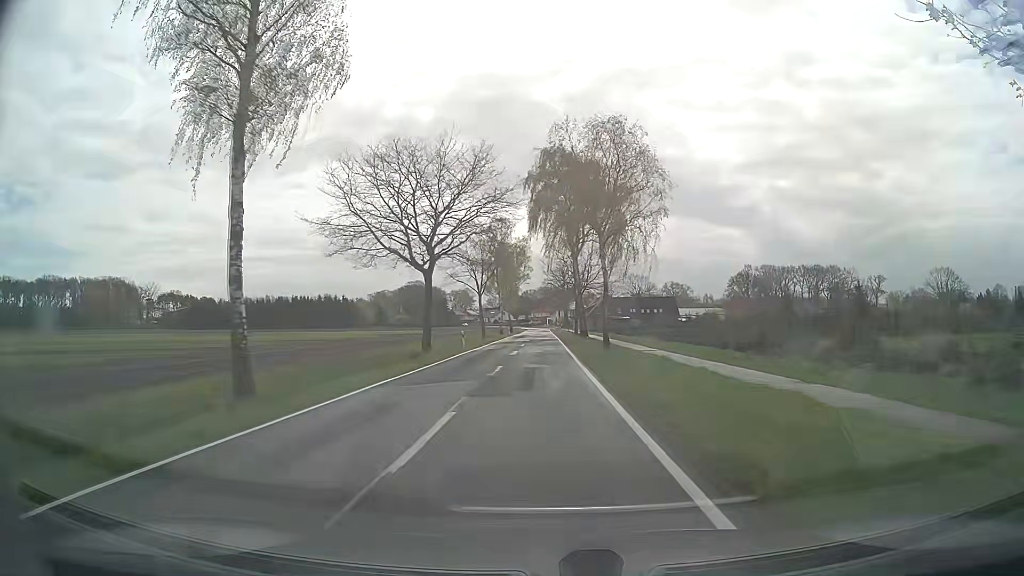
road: secondary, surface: asphalt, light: Day
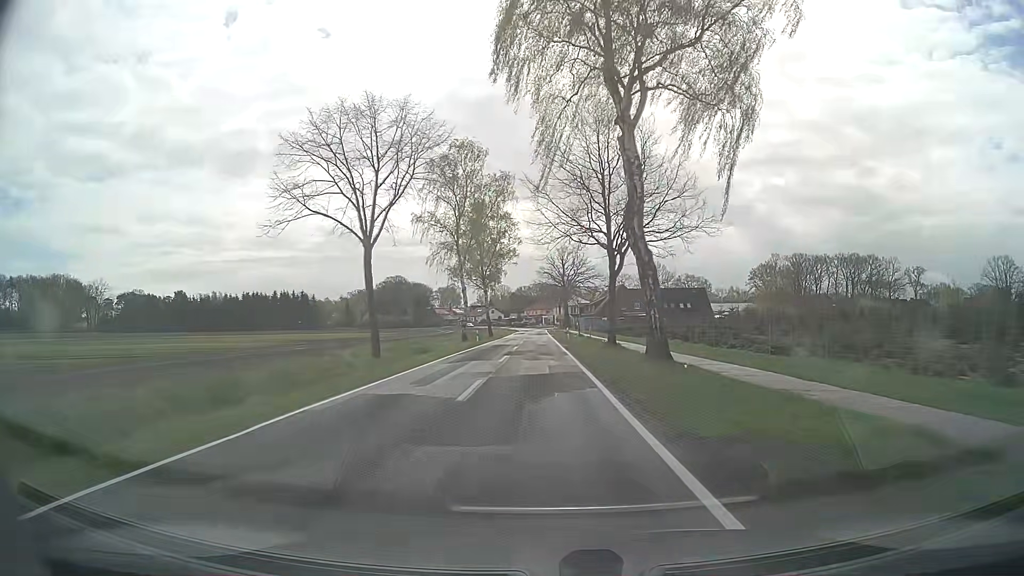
(+0.2, +42.5) m; 0°
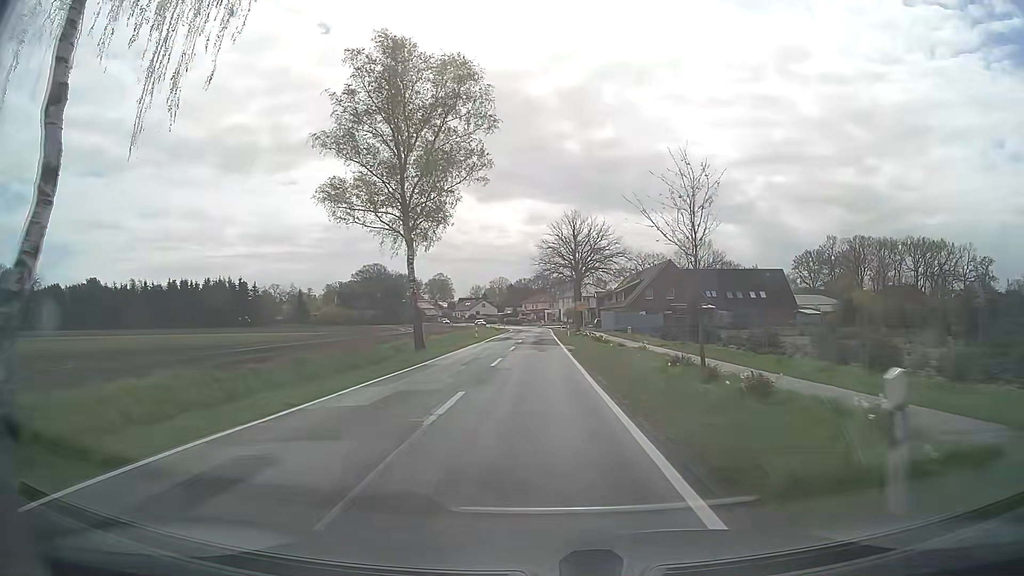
(-0.1, +50.7) m; 0°
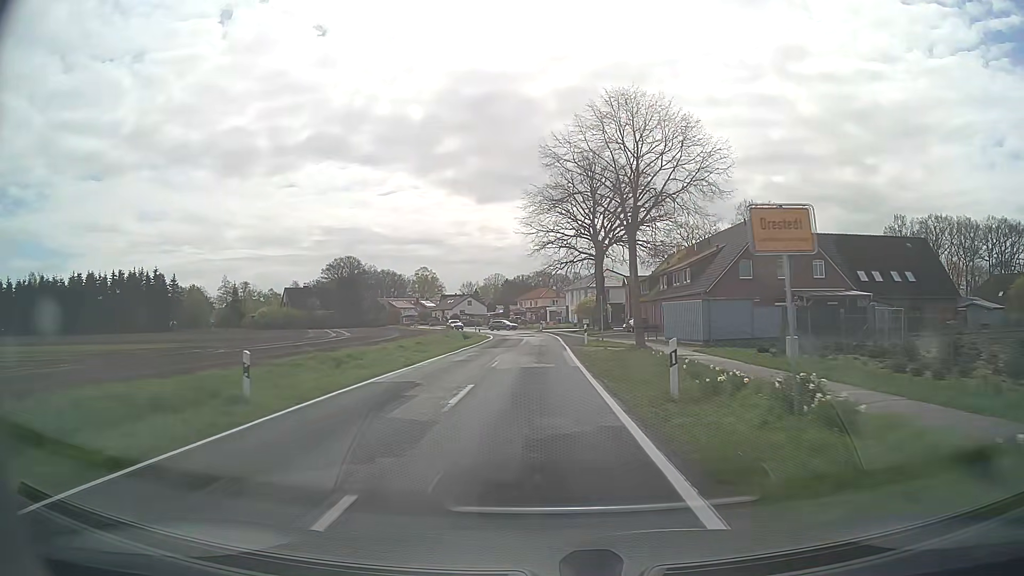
(+0.1, +43.5) m; 0°
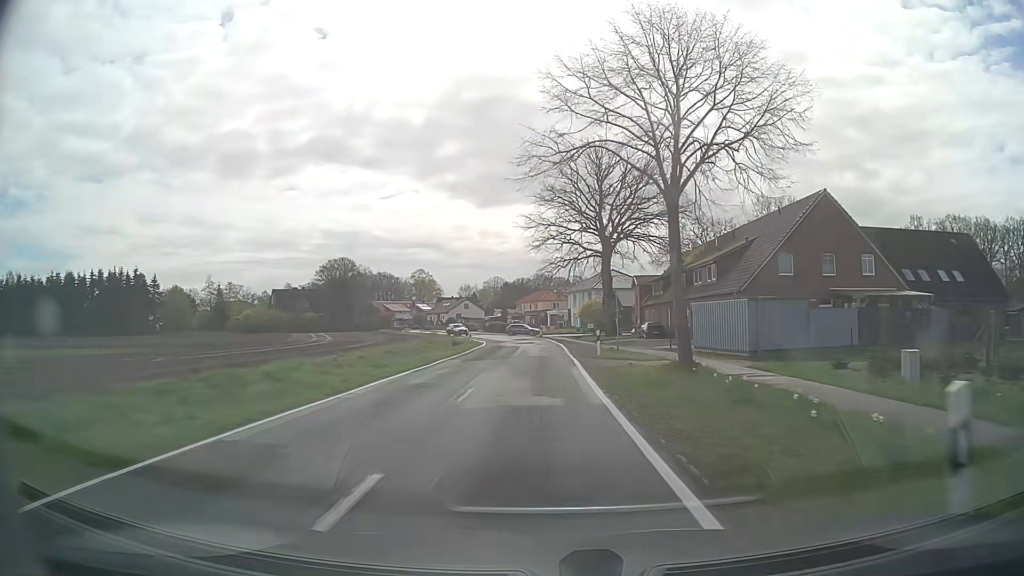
(0.0, +8.2) m; 0°
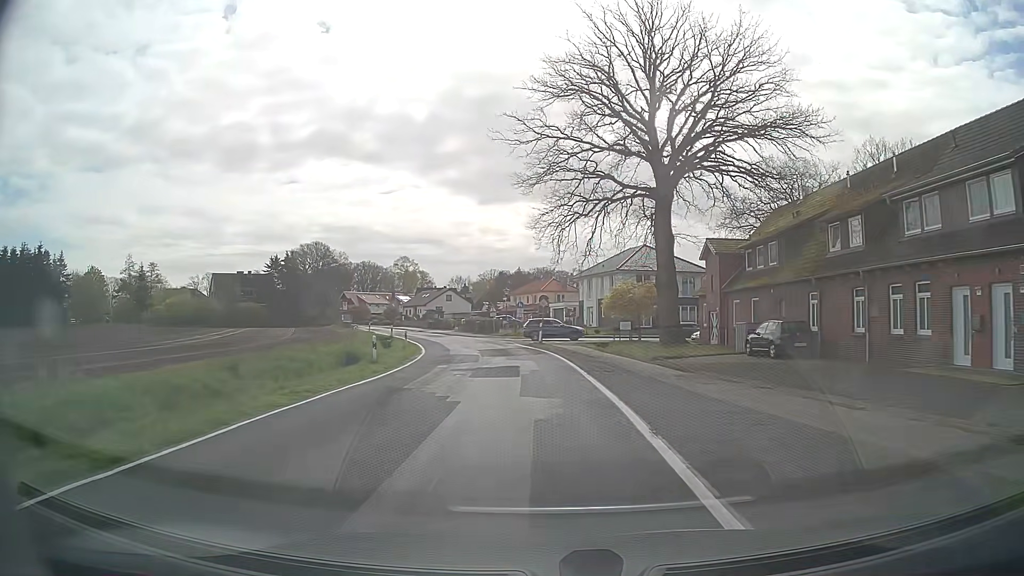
(0.0, +32.0) m; 0°
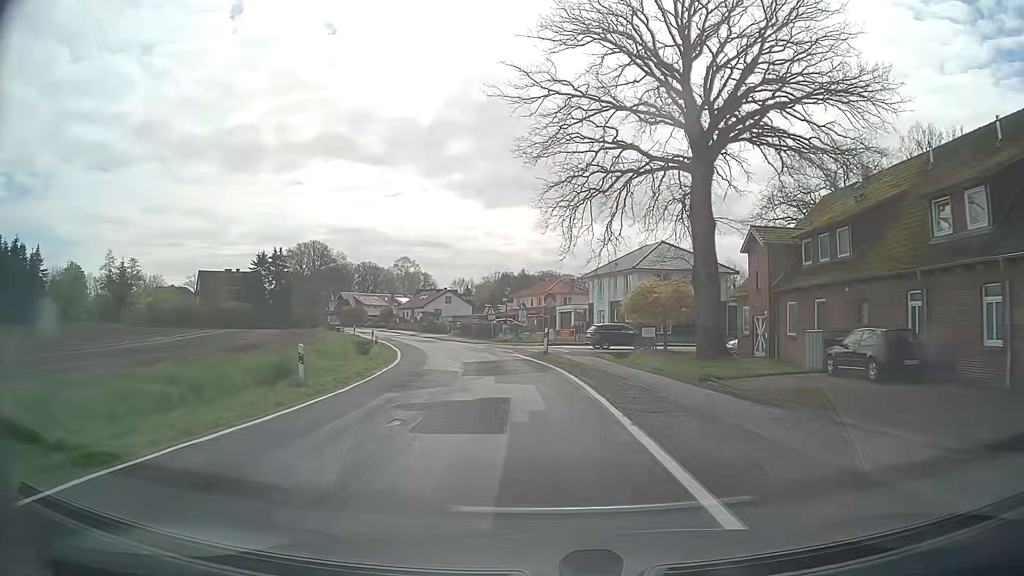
(0.0, +7.9) m; 0°
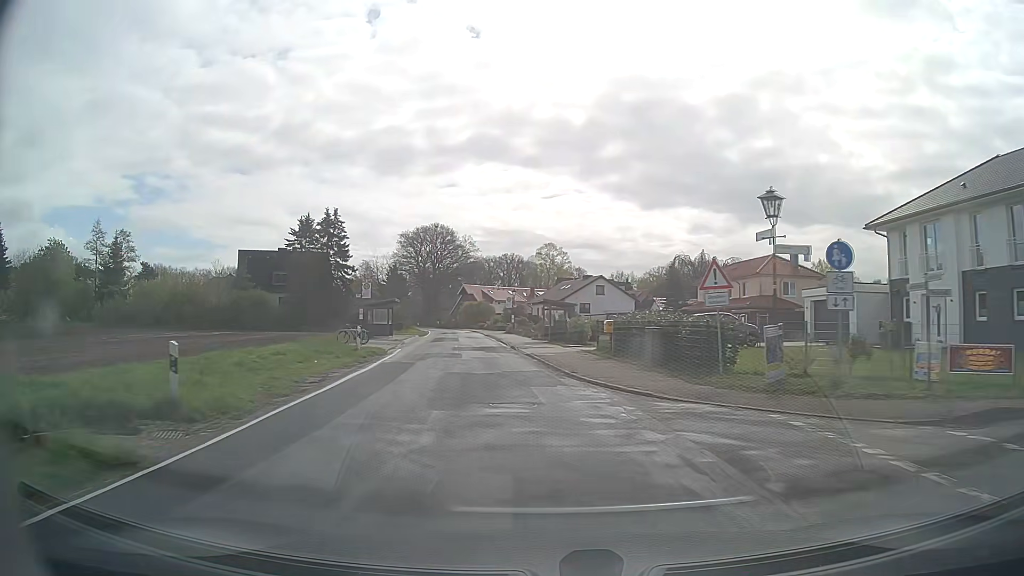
(-4.2, +39.1) m; -13°
(0, +10) (-1, +20) (-2, +30) (-4, +40) (-5, +50) (-6, +60) (-8, +70) (-9, +79) (-11, +89) (-13, +99) m
